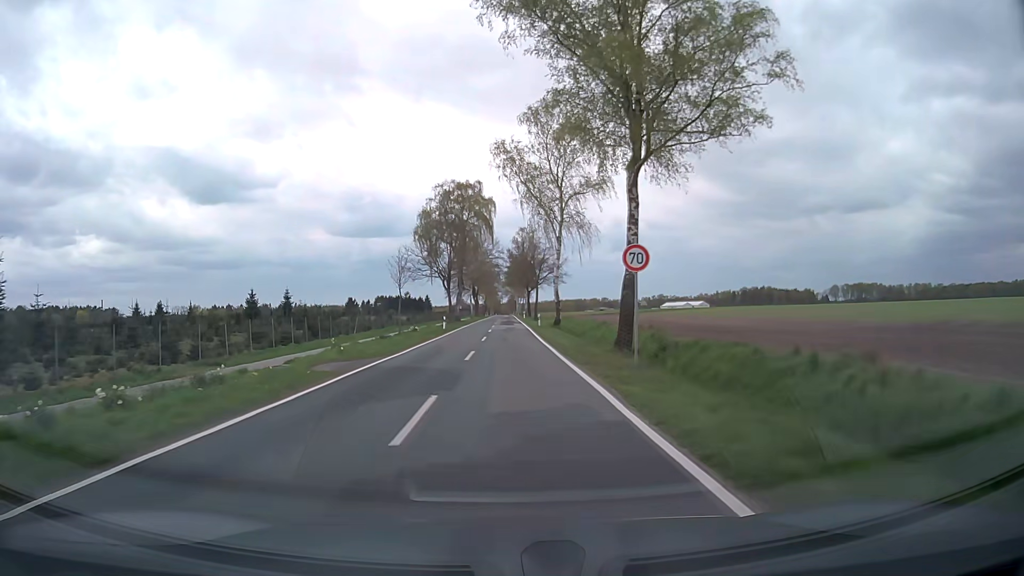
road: secondary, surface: asphalt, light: Day
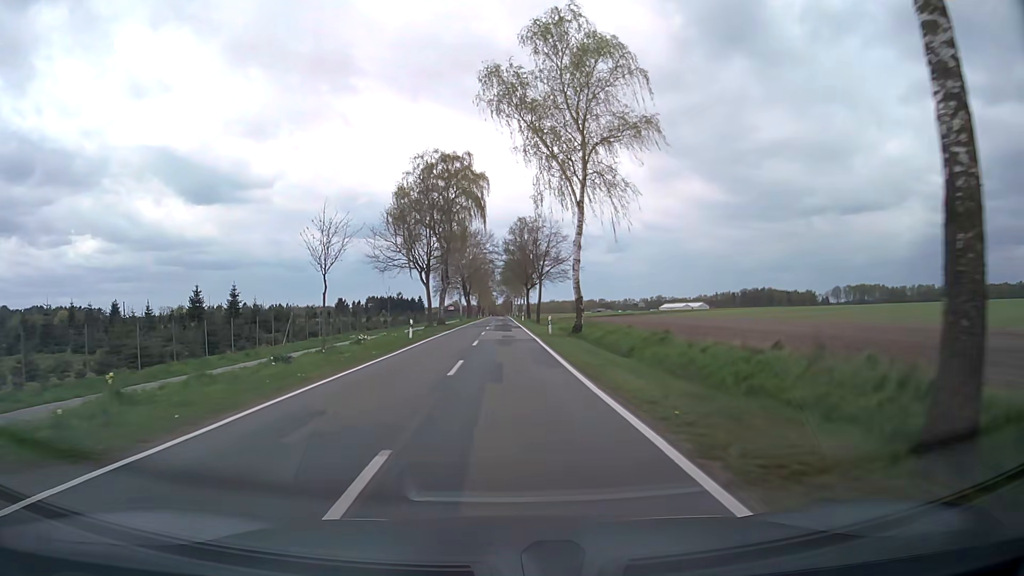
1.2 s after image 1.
(0.0, +16.7) m; 0°
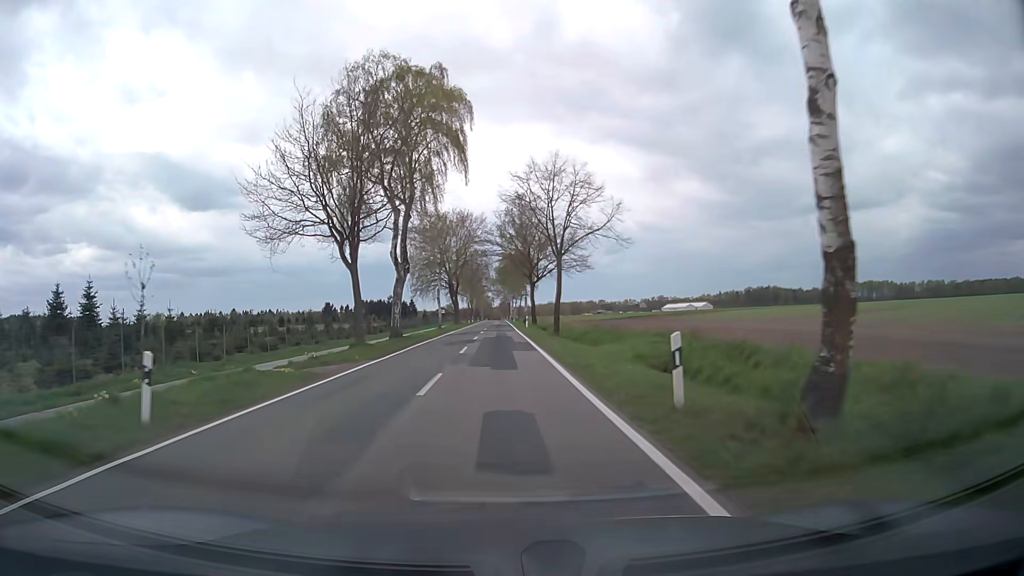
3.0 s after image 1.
(+0.2, +27.3) m; +1°
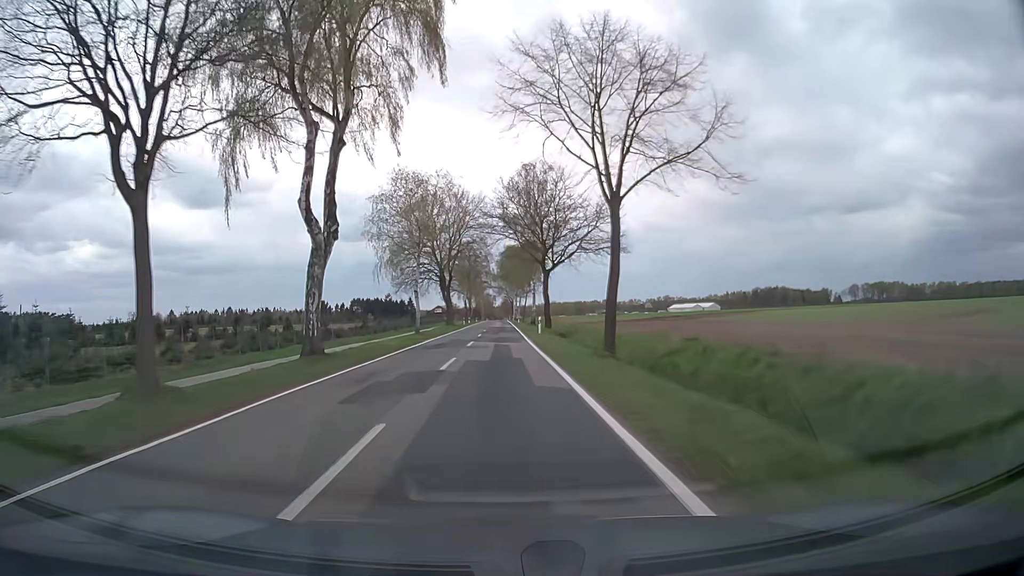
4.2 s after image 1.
(-0.1, +19.3) m; 0°
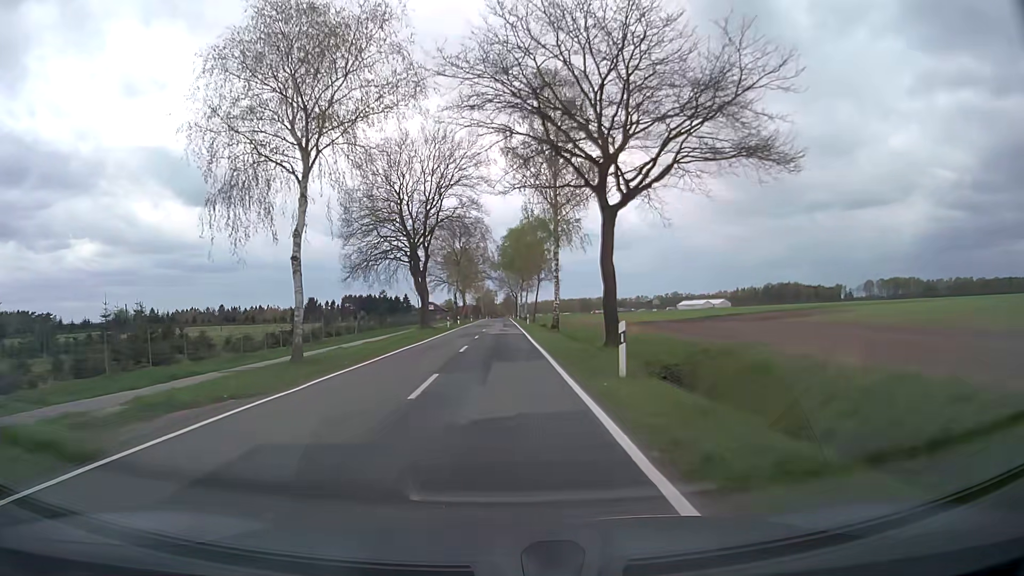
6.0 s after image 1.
(0.0, +29.9) m; 0°
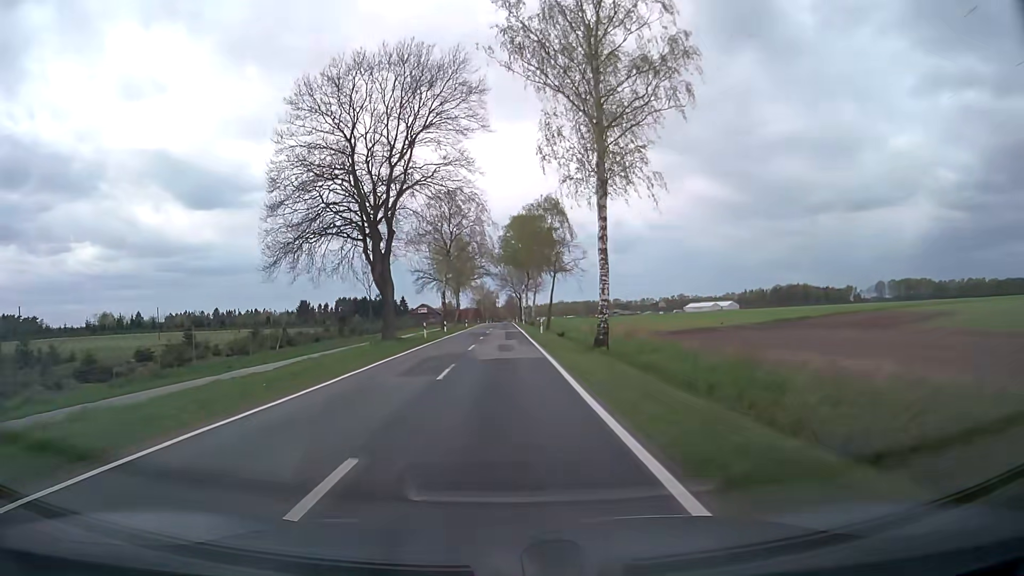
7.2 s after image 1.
(0.0, +20.4) m; 0°
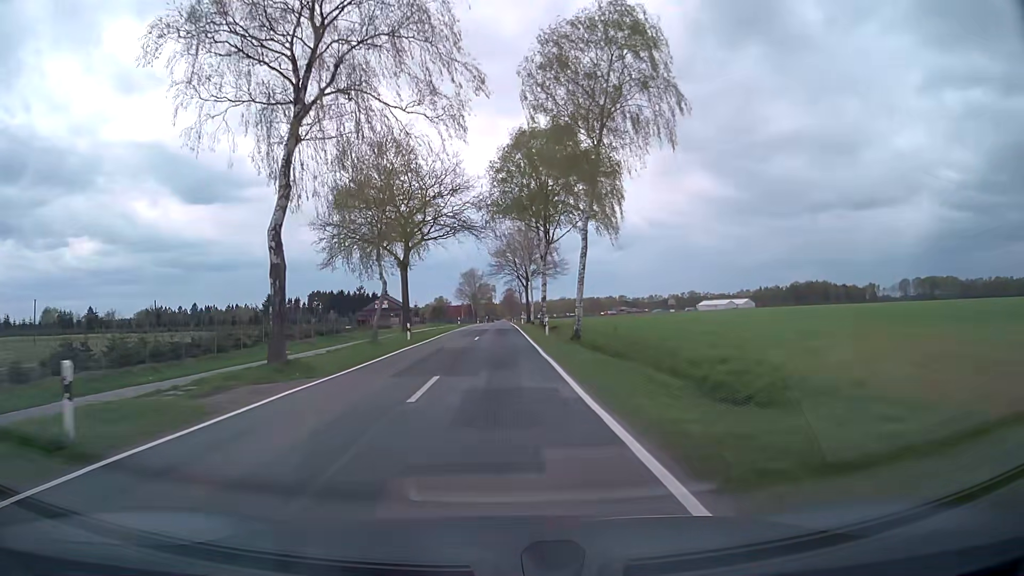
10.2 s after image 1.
(0.0, +52.3) m; 0°
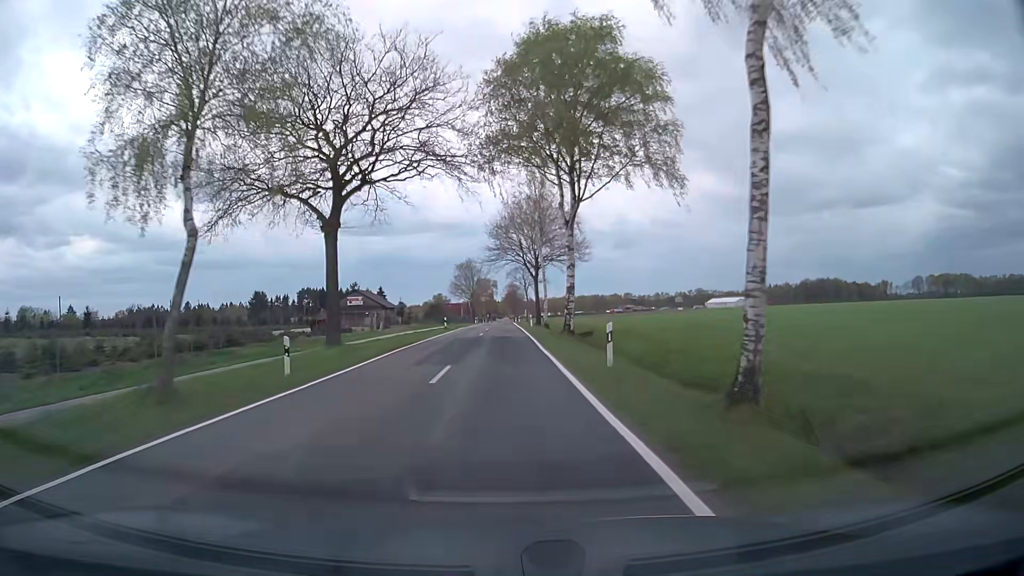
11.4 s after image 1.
(+0.1, +21.3) m; 0°
(0, +10) (0, +20) (0, +30) (0, +40) (0, +50) (0, +60) (0, +70) (0, +80) (0, +90) (0, +100) m
